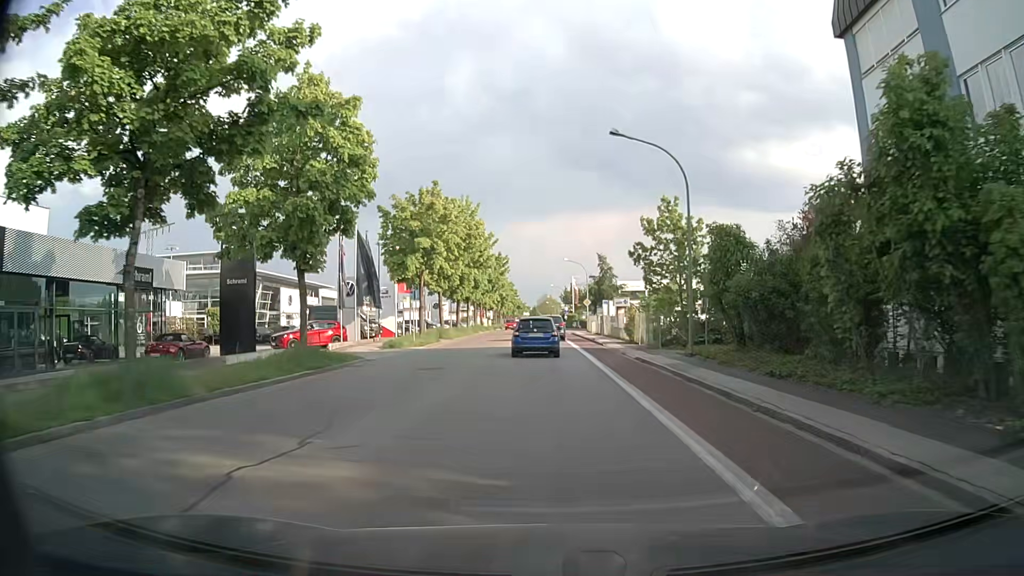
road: tertiary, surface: asphalt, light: Day
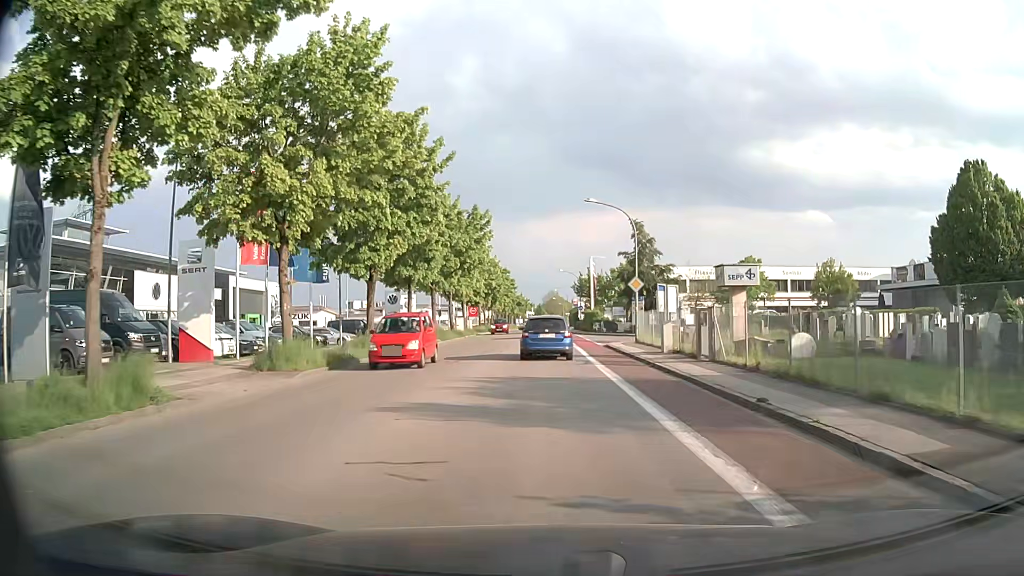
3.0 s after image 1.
(-0.1, +32.8) m; 0°
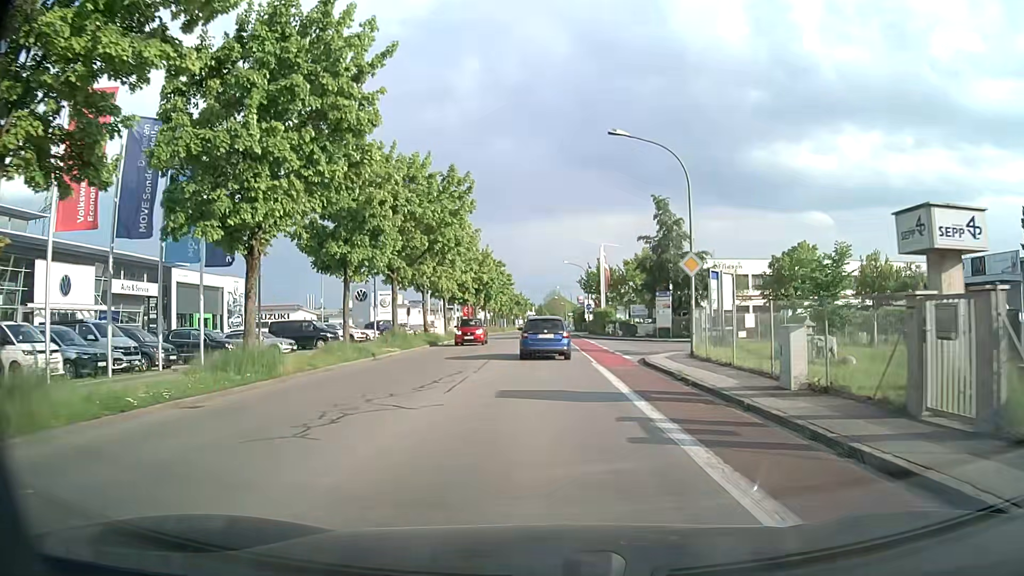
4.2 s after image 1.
(-0.1, +12.7) m; 0°
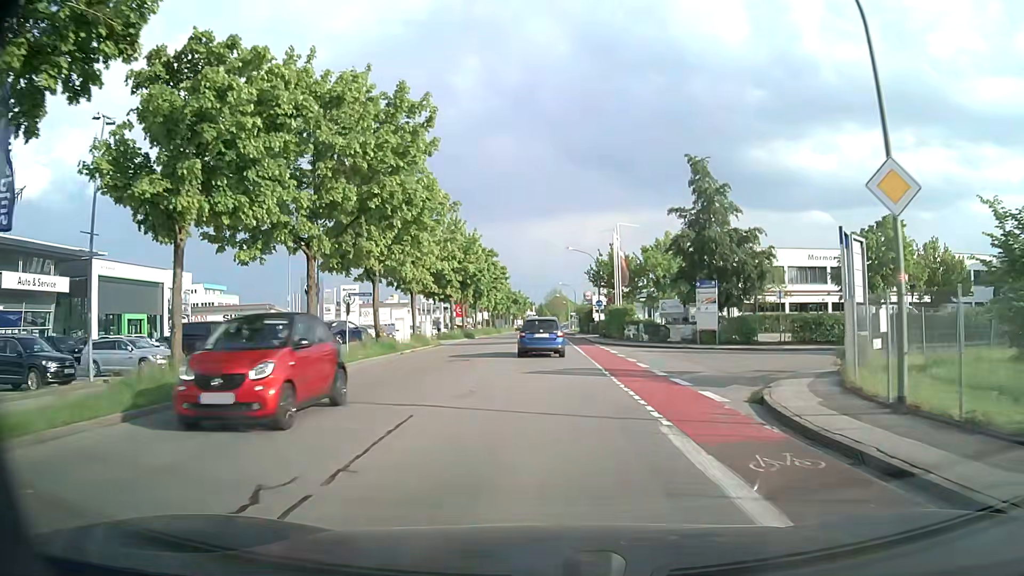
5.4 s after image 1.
(-0.1, +12.9) m; 0°
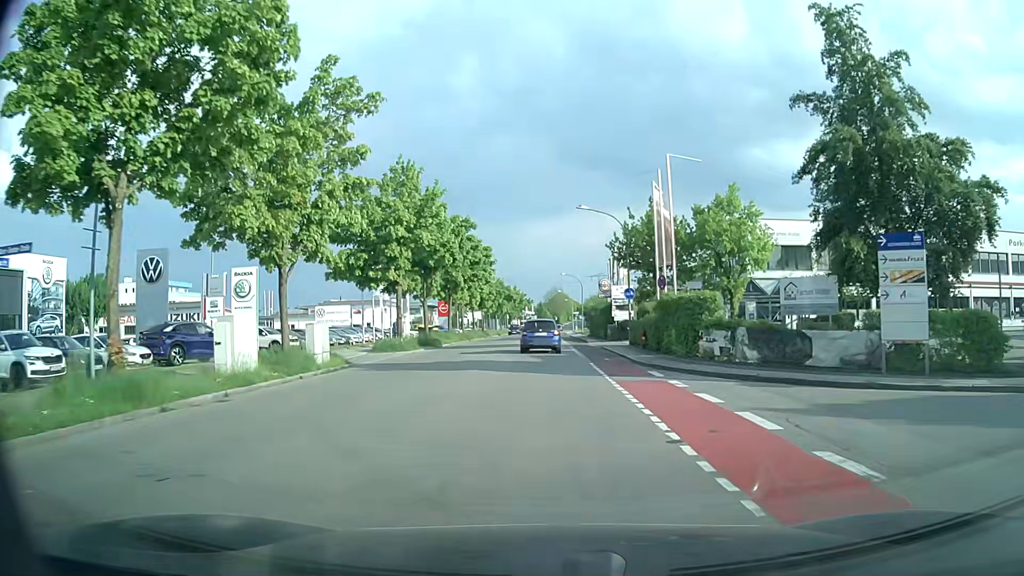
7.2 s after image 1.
(0.0, +20.4) m; 0°
